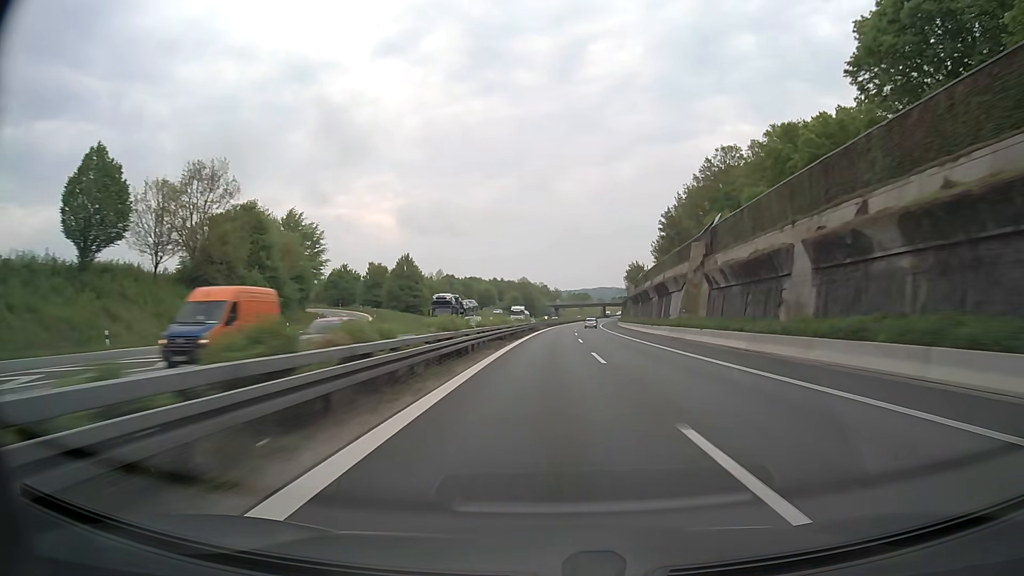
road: motorway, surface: asphalt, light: Day
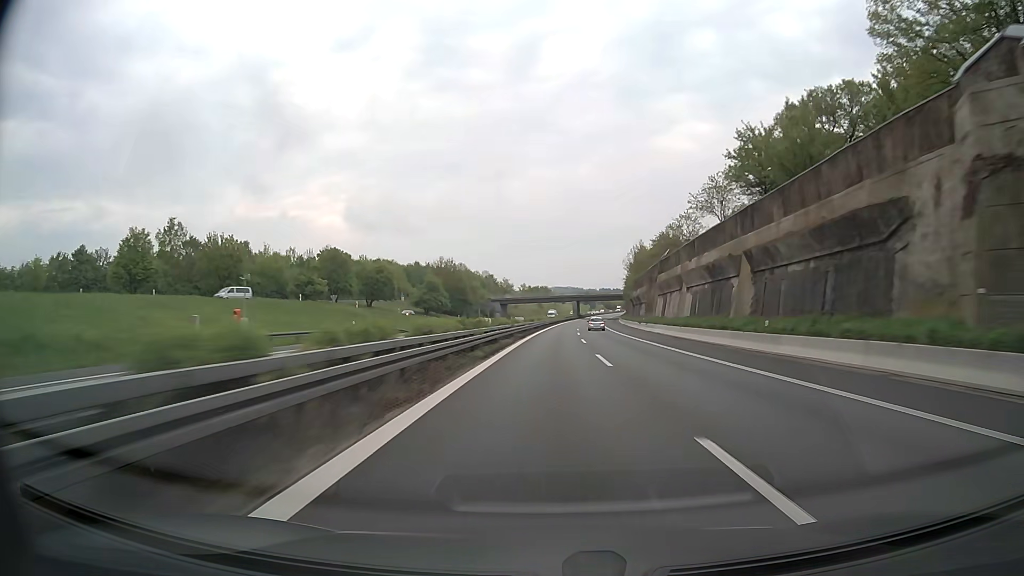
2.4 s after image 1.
(+3.6, +108.8) m; +4°
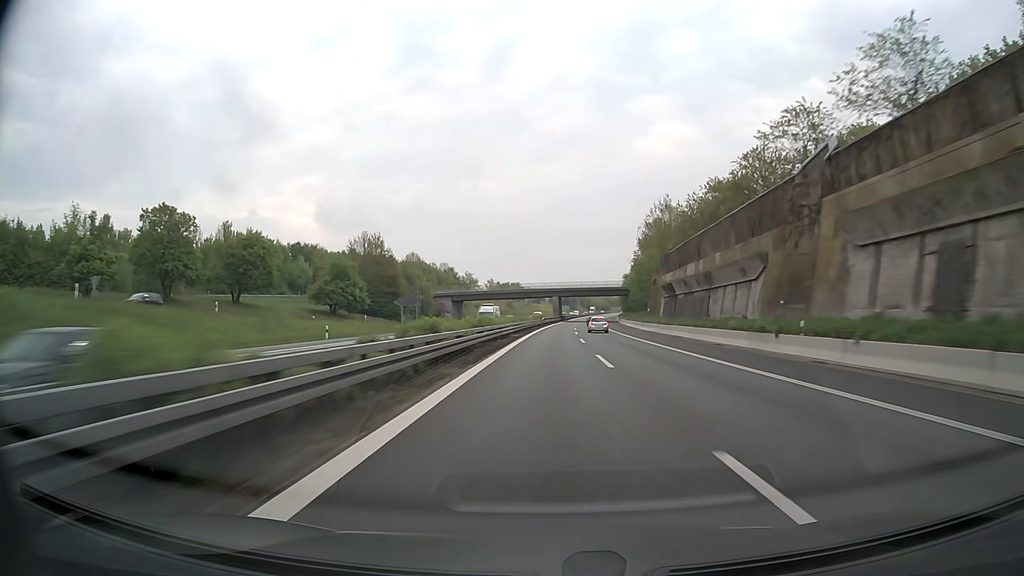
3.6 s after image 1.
(+1.1, +54.8) m; +2°
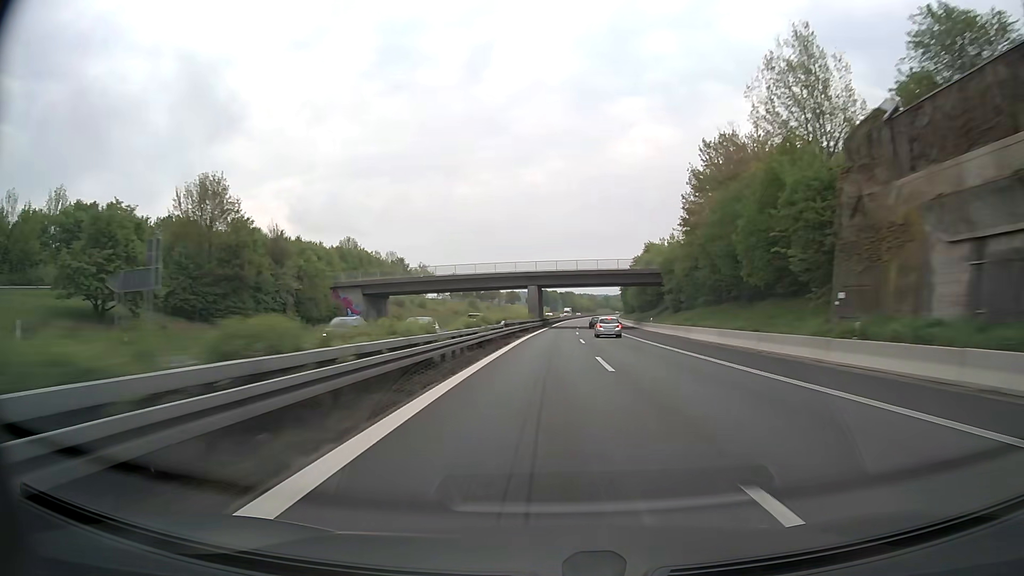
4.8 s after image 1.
(+1.1, +55.2) m; +2°
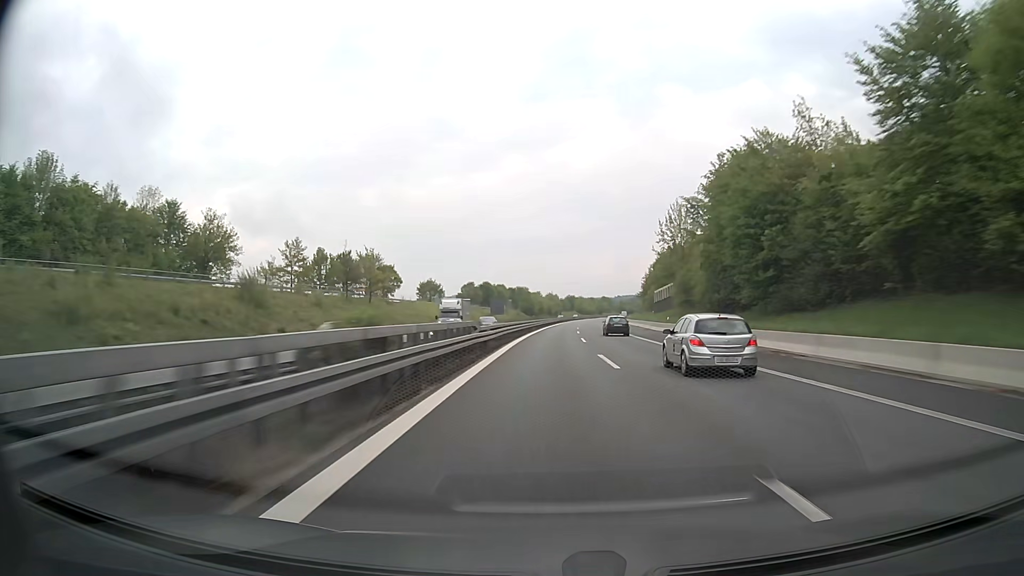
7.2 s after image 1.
(+3.6, +111.3) m; +4°
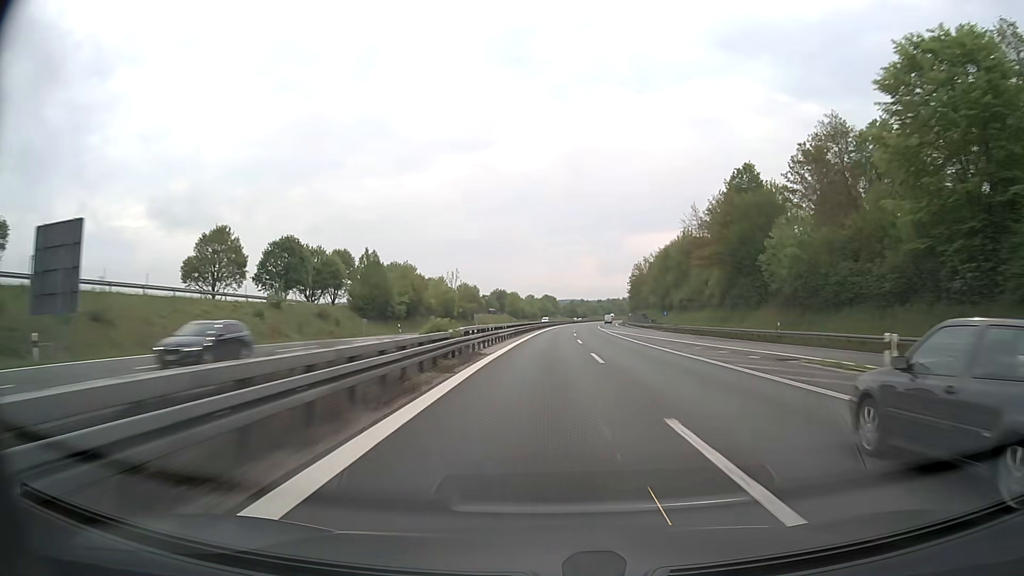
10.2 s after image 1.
(+7.3, +140.1) m; +6°
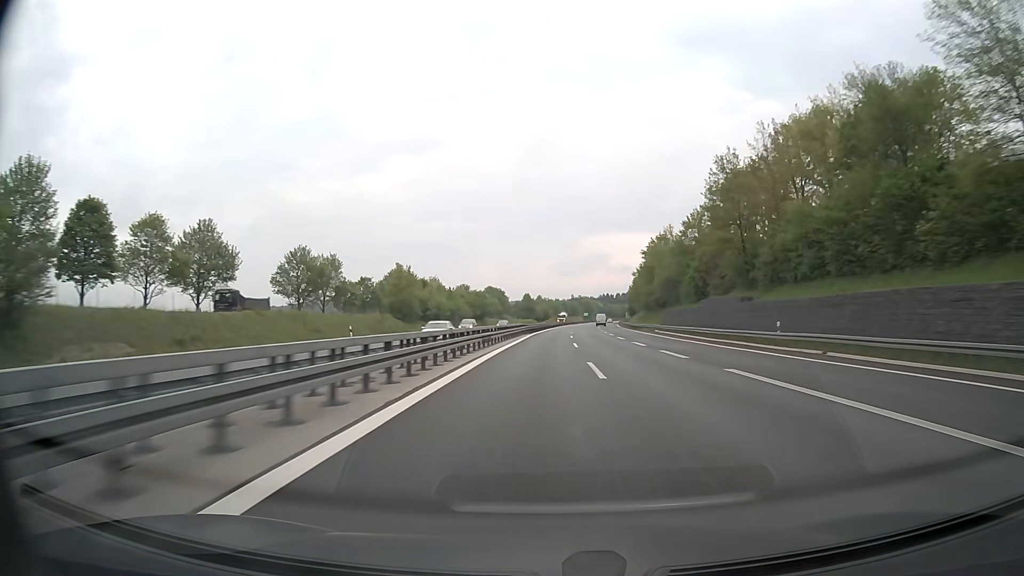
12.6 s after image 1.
(+4.1, +113.0) m; +4°
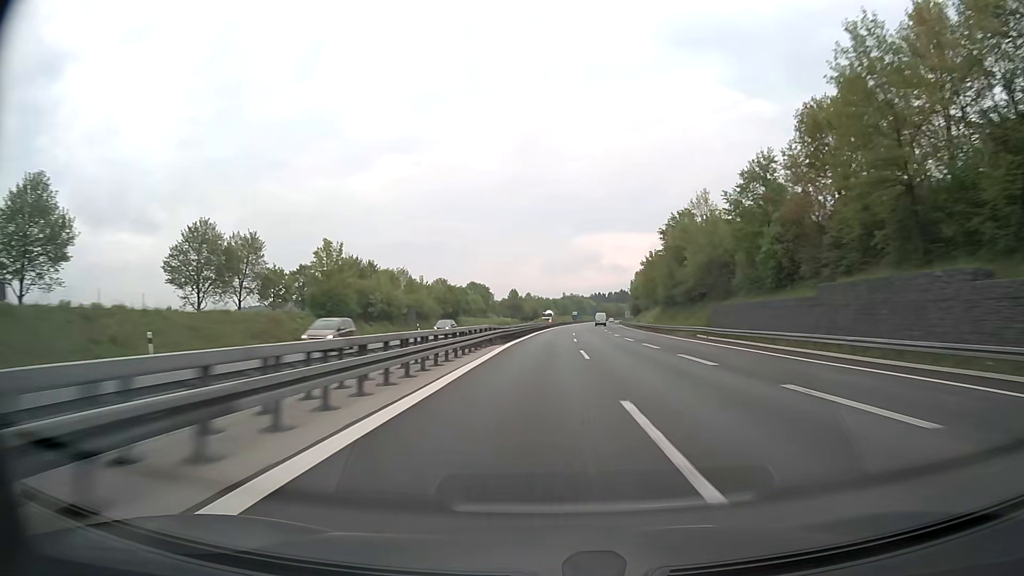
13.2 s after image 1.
(+0.2, +28.5) m; +1°
(0, +10) (0, +20) (0, +30) (0, +40) (+1, +50) (+1, +60) (+1, +70) (+2, +80) (+2, +90) (+3, +100) m
